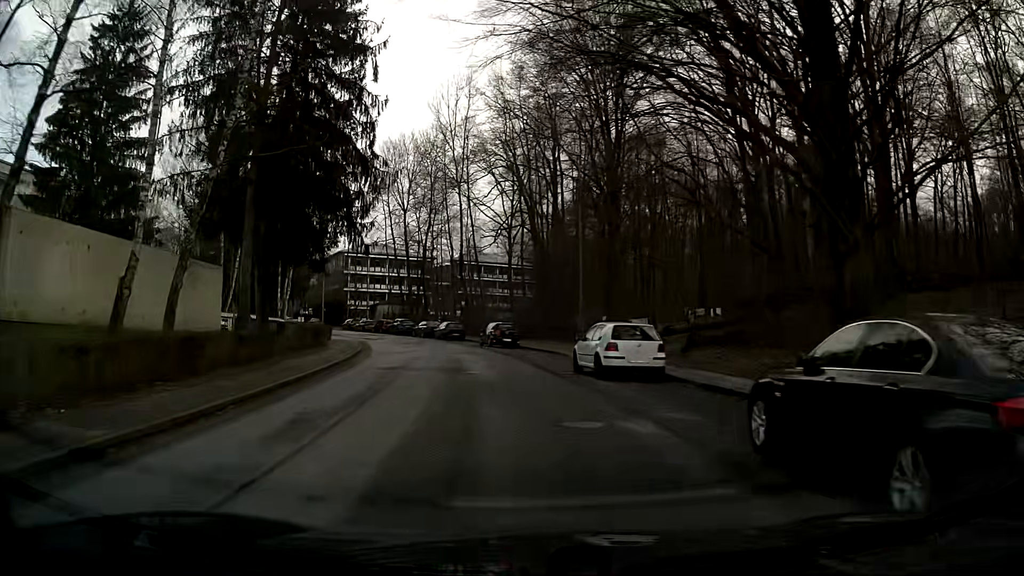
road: residential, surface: asphalt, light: Day
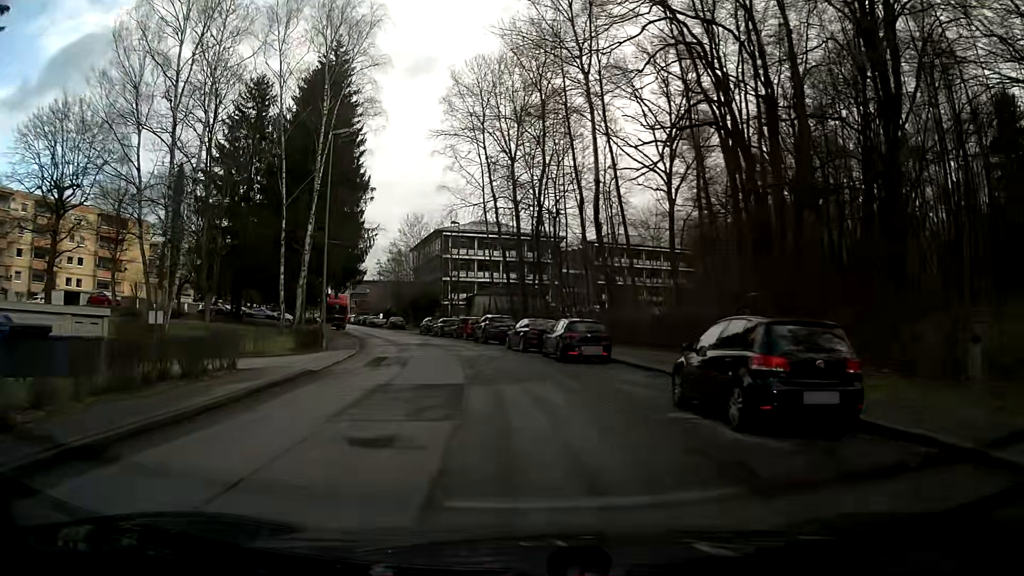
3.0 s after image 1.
(-2.9, +30.3) m; -11°
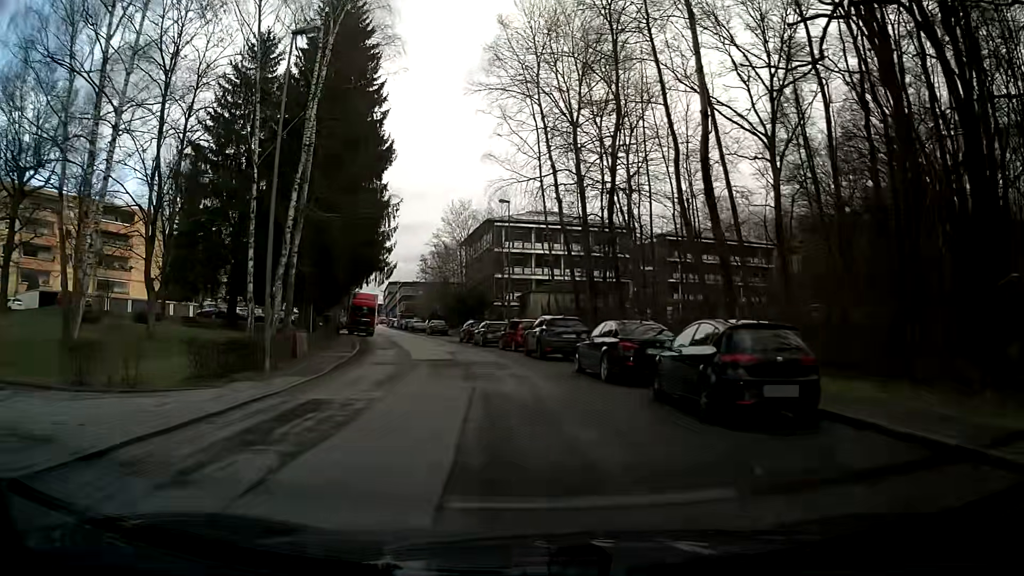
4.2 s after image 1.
(-0.6, +12.7) m; -6°
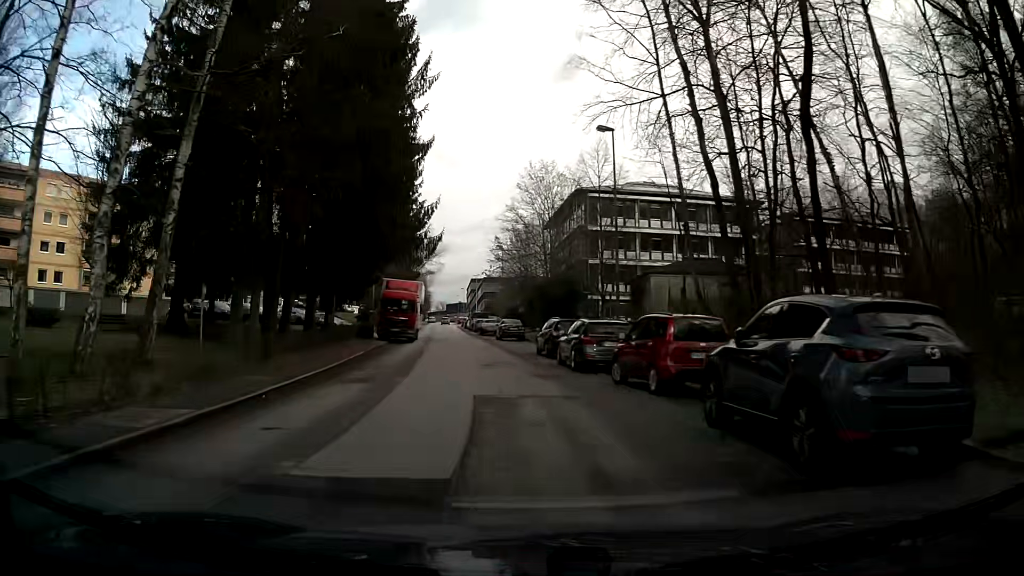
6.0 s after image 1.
(-1.3, +18.7) m; -7°
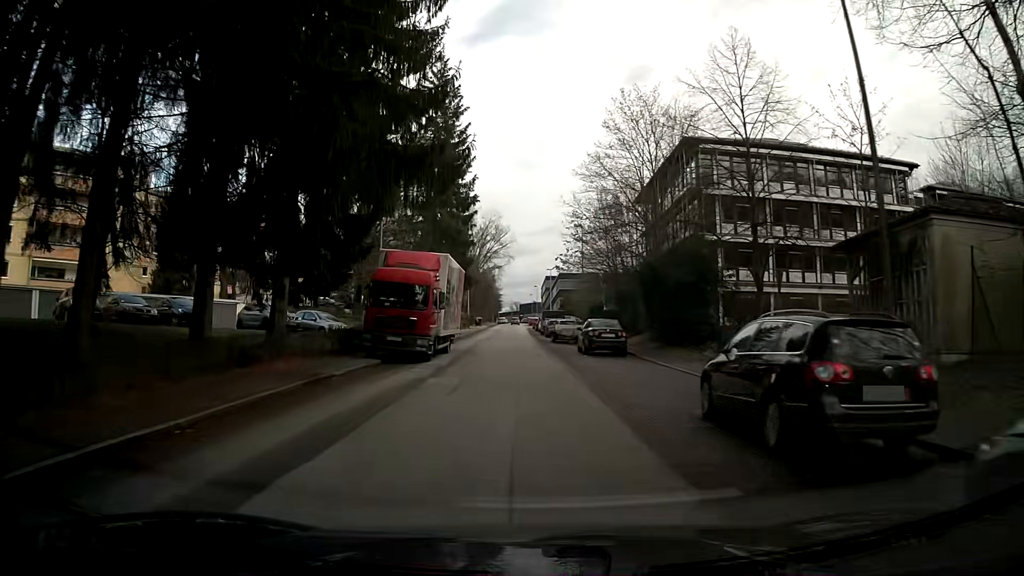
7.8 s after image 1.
(-0.9, +18.4) m; -5°
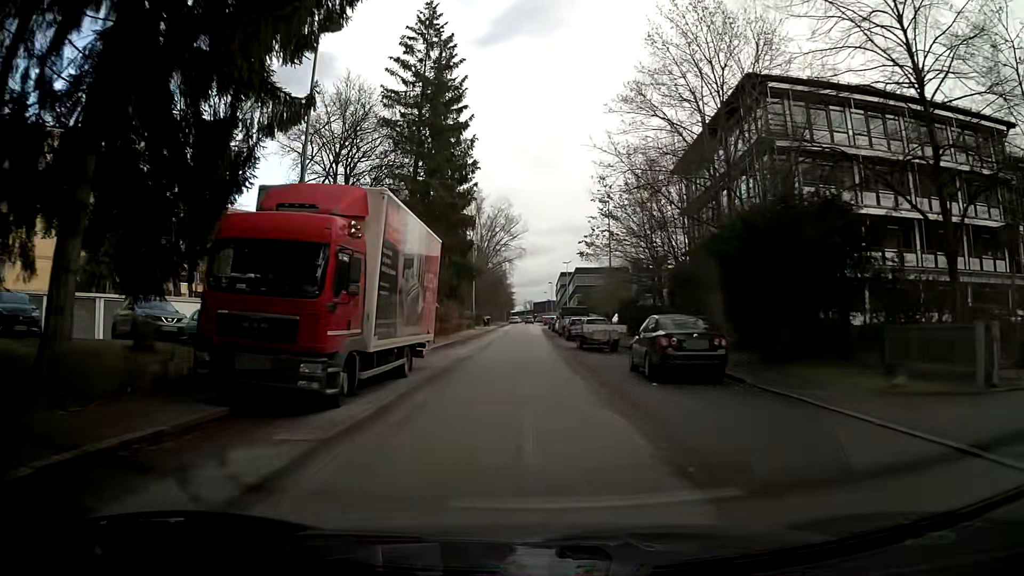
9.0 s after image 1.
(-0.1, +12.3) m; -1°
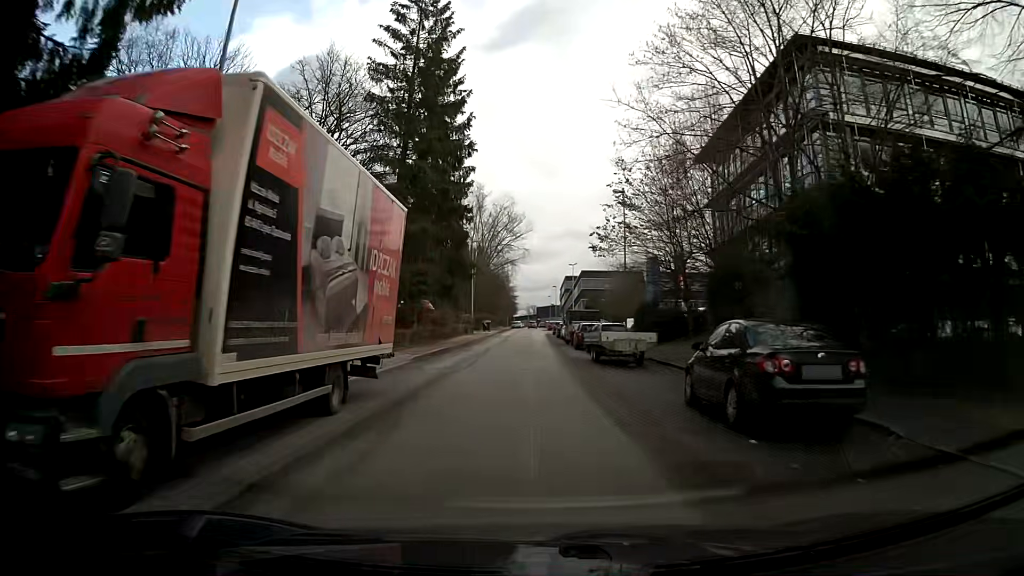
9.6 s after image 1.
(-0.1, +6.2) m; -2°
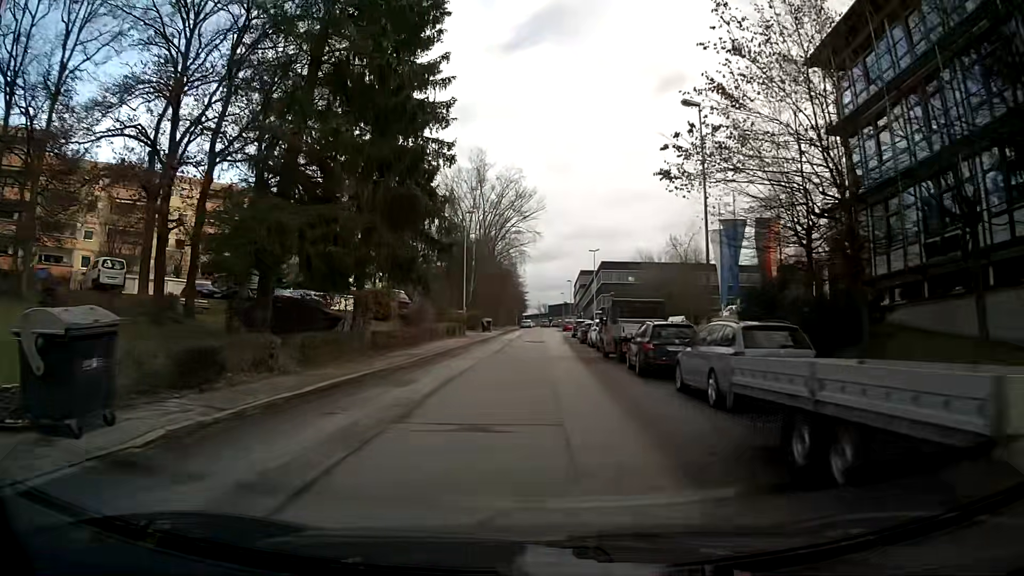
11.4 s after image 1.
(-0.1, +19.0) m; 0°
(0, +10) (0, +20) (0, +30) (0, +40) (+1, +50) (+1, +60) (+1, +70) (+1, +80) (+1, +90) (+2, +100) m
